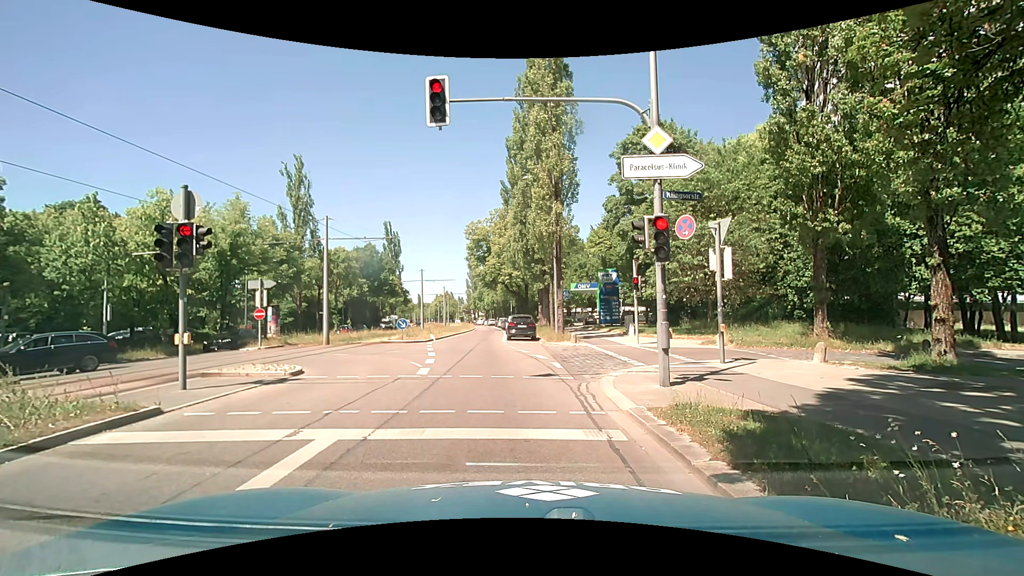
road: secondary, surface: asphalt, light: Day
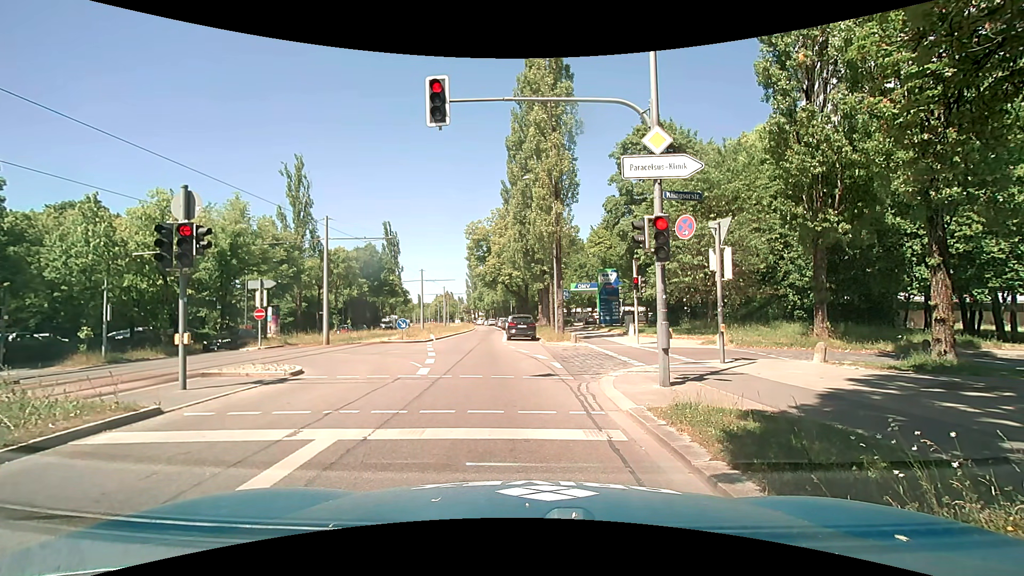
(0.0, 0.0) m; 0°
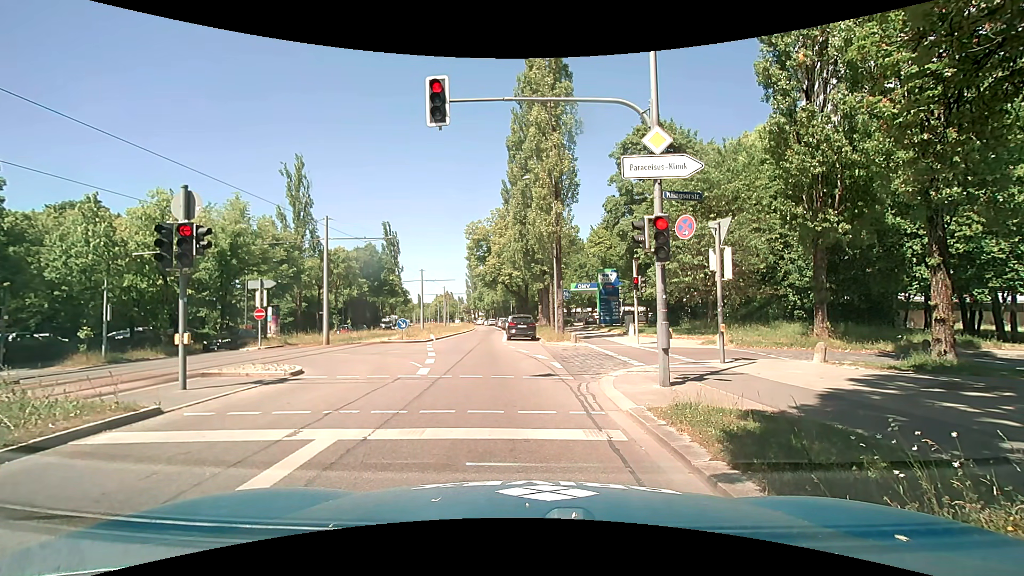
(0.0, 0.0) m; 0°
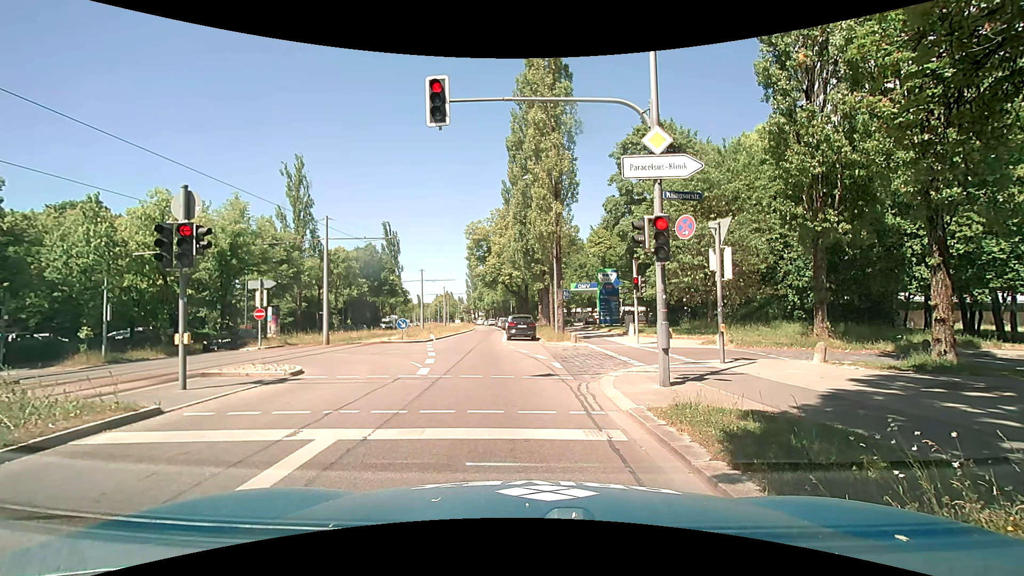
(0.0, 0.0) m; 0°
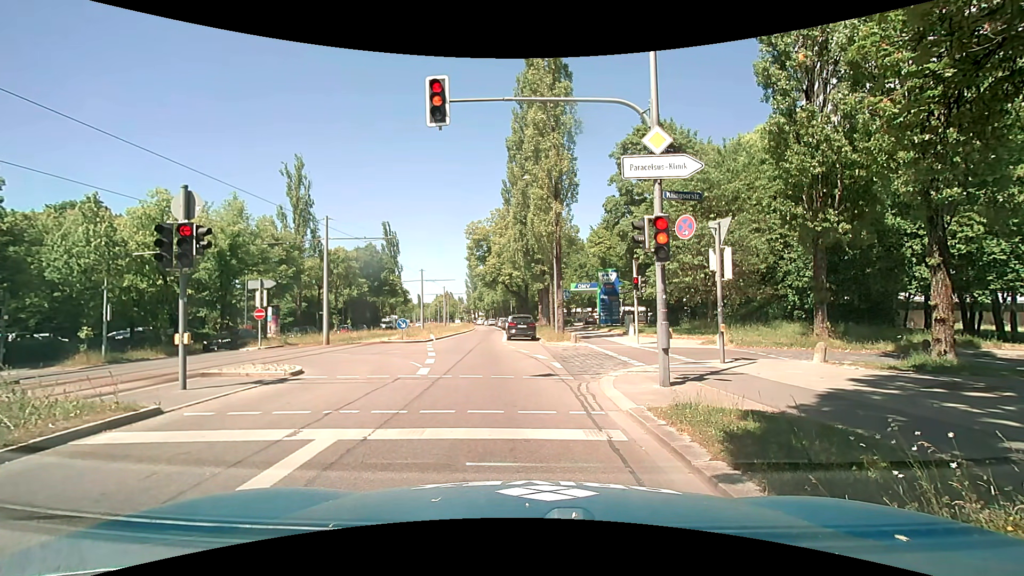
(0.0, 0.0) m; 0°
